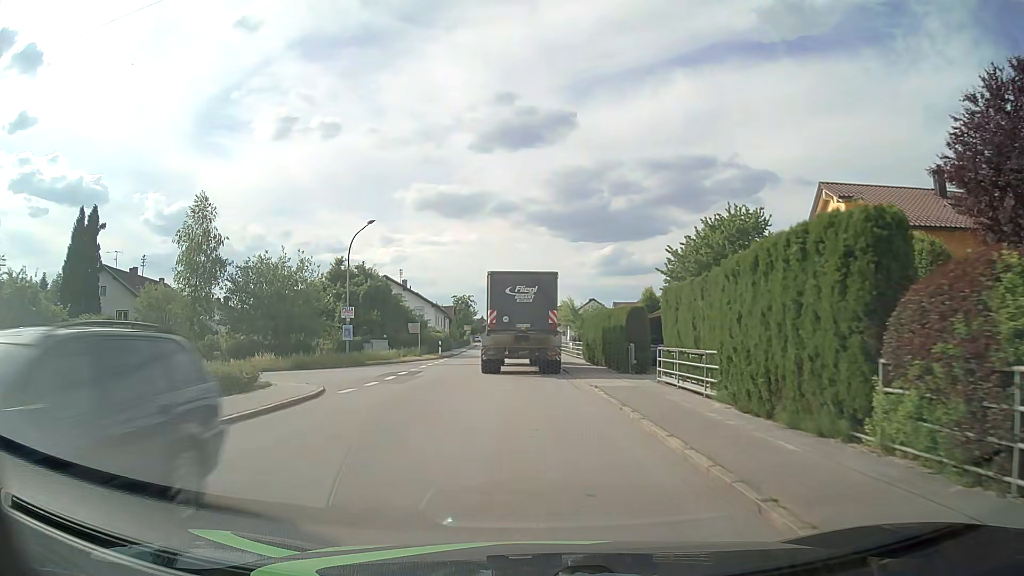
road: tertiary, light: Day
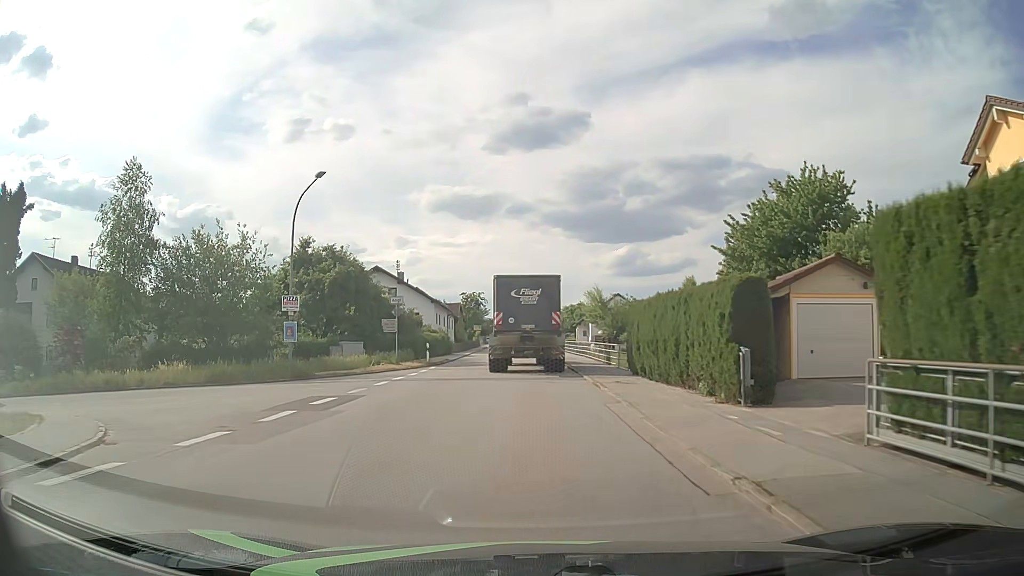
(-0.2, +12.2) m; -2°
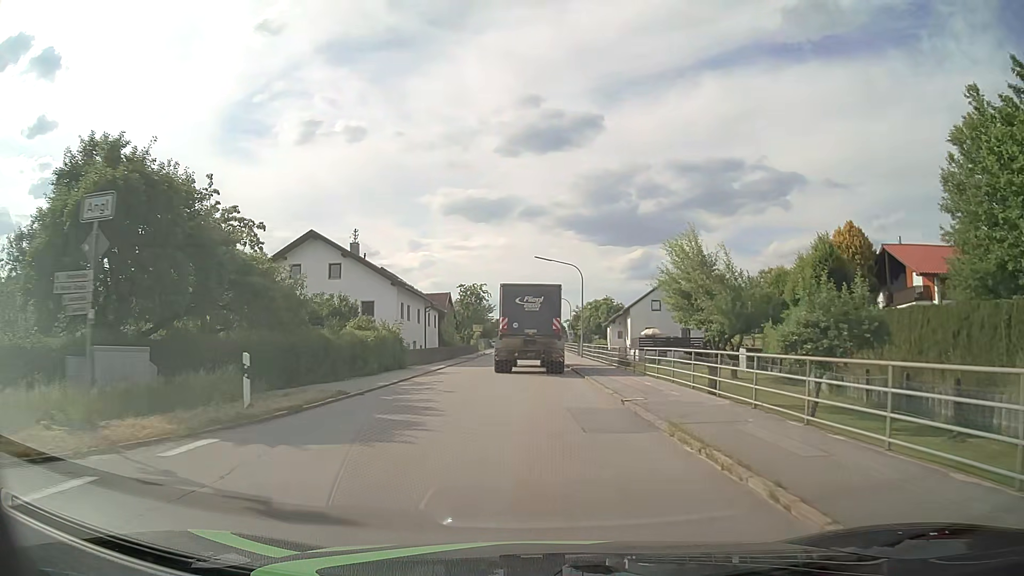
(-0.3, +25.2) m; -1°
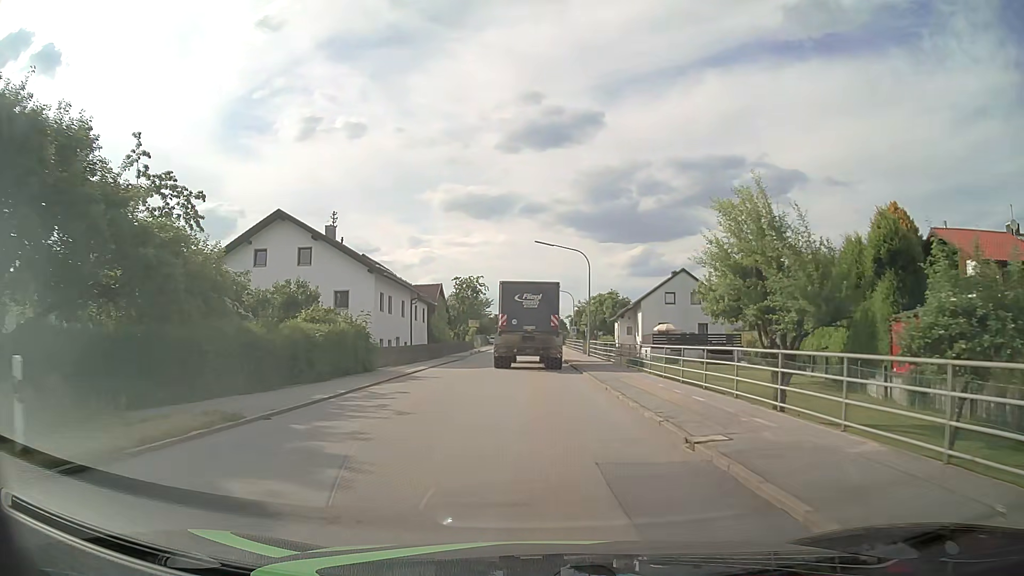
(0.0, +6.4) m; 0°
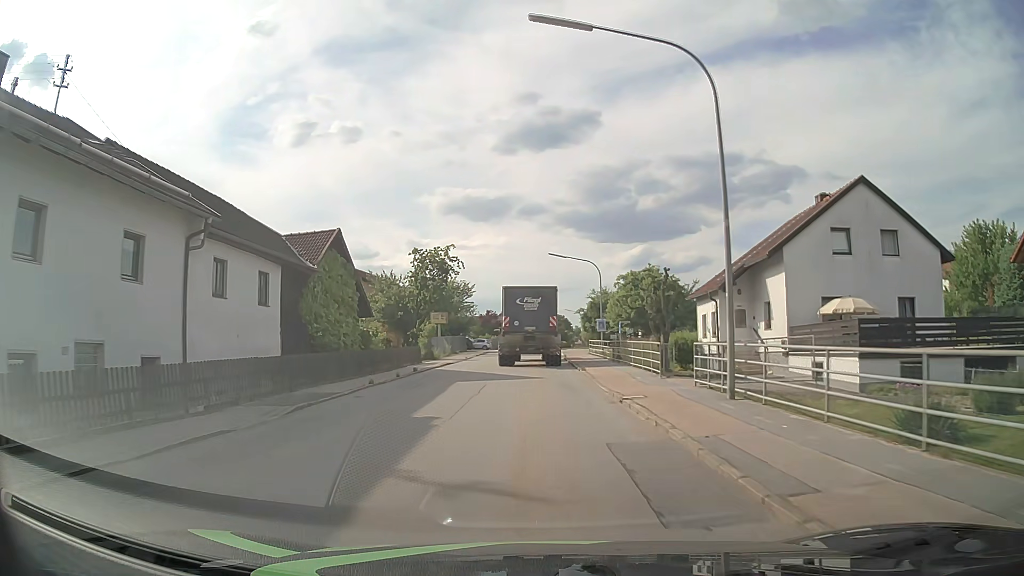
(-0.1, +32.8) m; 0°
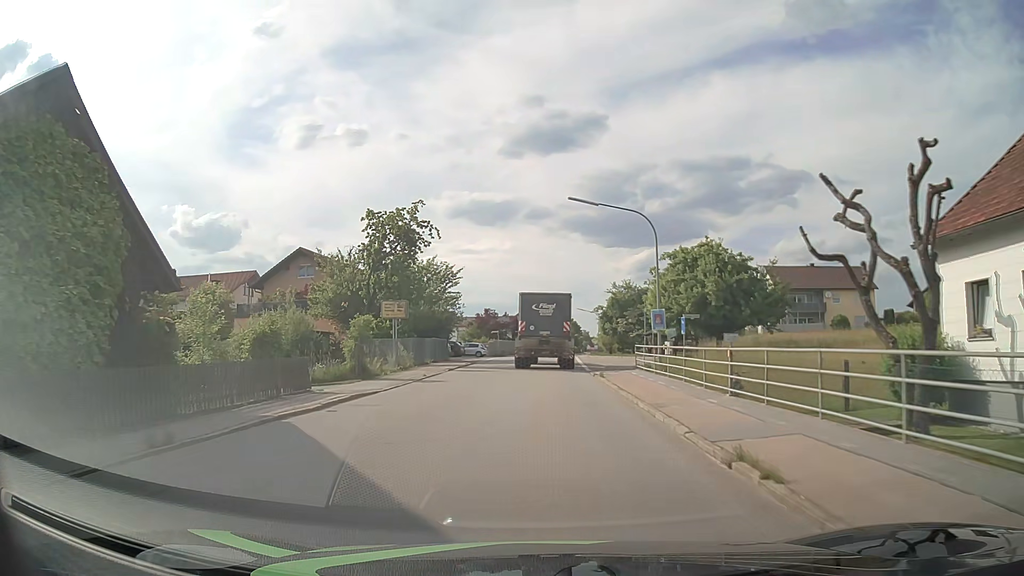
(-0.2, +20.0) m; -1°
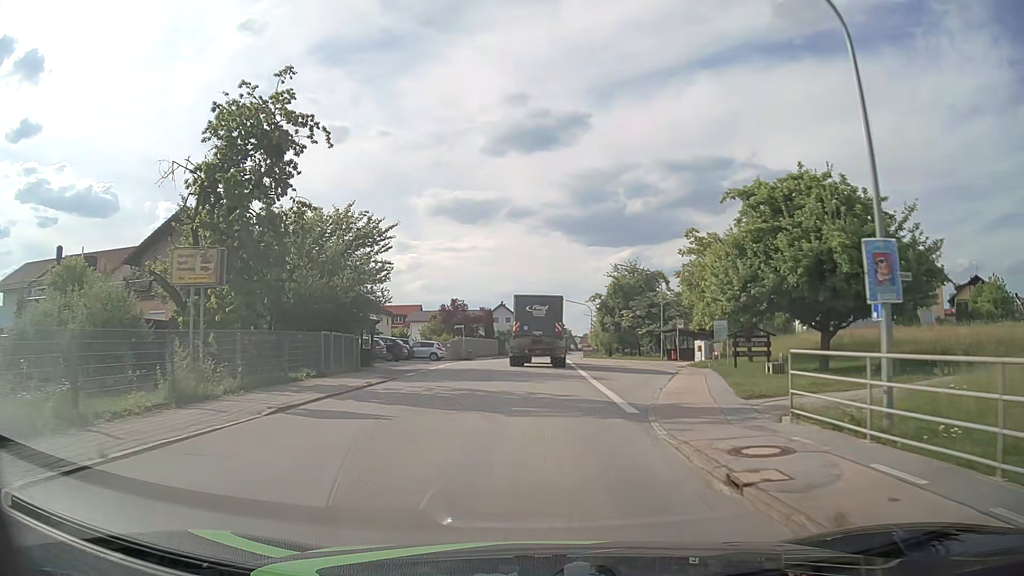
(+0.3, +20.0) m; +2°
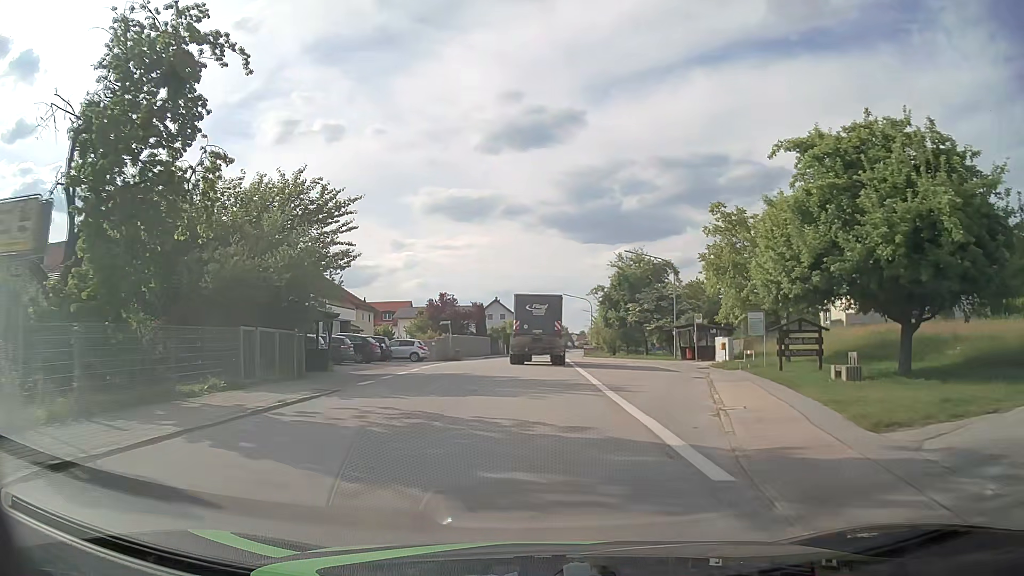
(0.0, +6.7) m; 0°
(0, +10) (0, +20) (0, +30) (0, +40) (0, +50) (+1, +60) (+1, +70) (+2, +80) (+3, +90) (+5, +100) m
